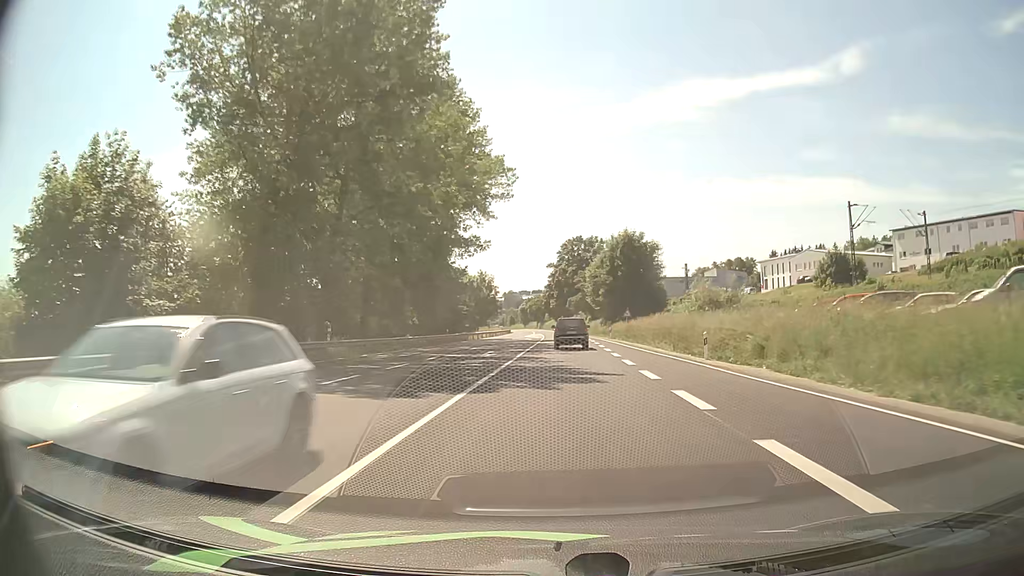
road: primary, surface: asphalt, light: Day
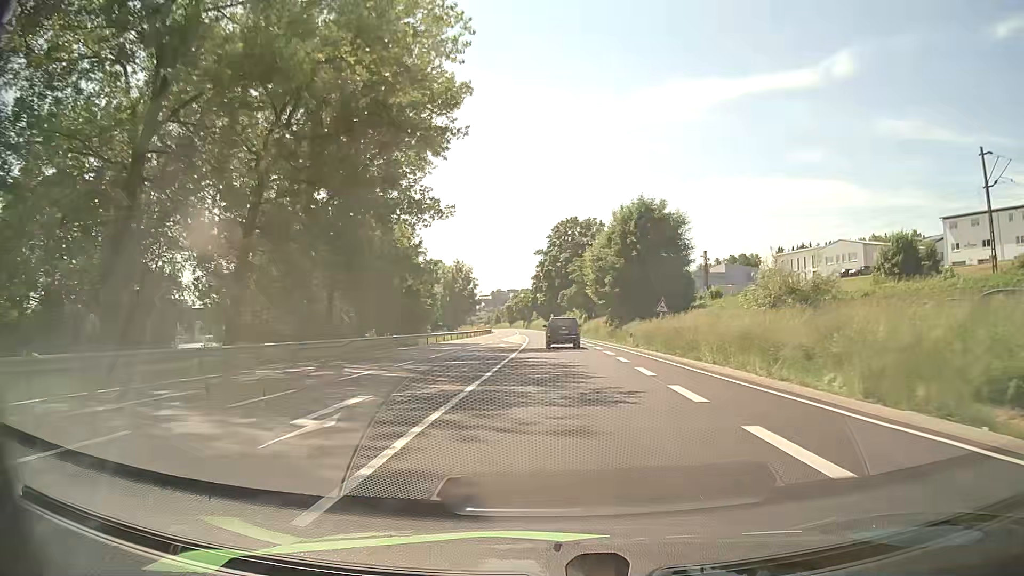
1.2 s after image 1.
(+0.2, +23.0) m; +1°
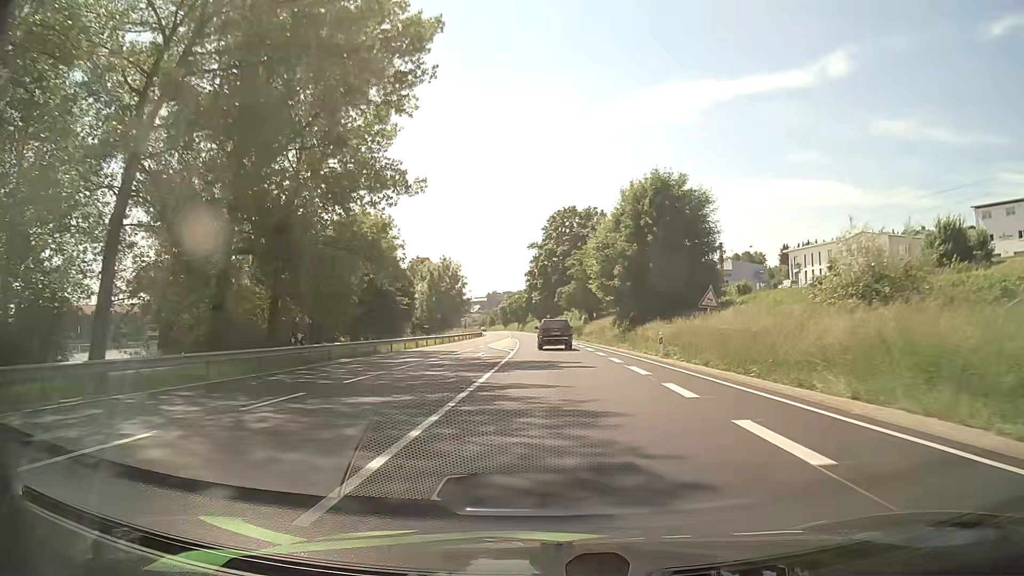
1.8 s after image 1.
(+0.1, +11.5) m; +1°
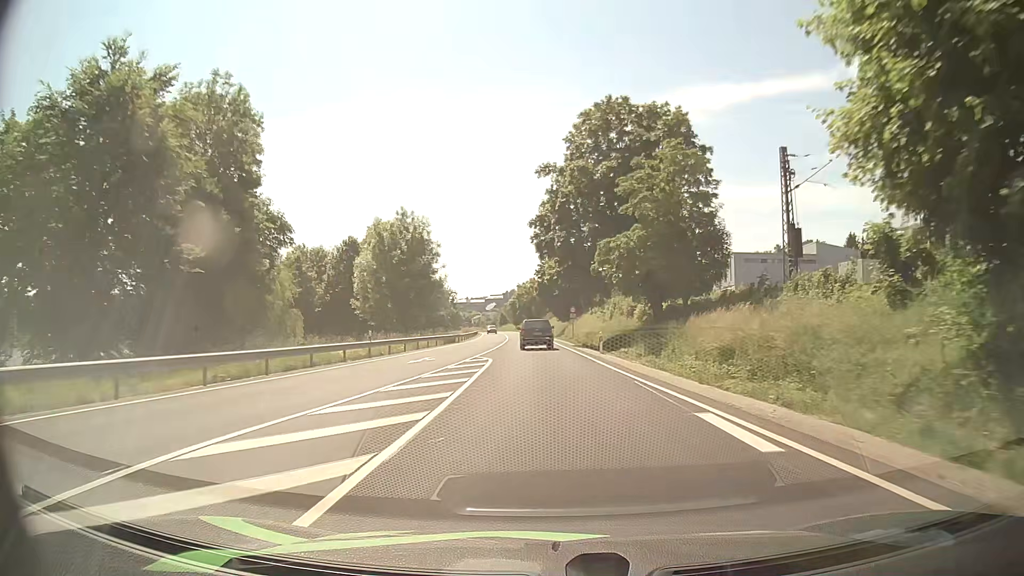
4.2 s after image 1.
(-0.9, +47.2) m; -3°
(0, +10) (0, +20) (0, +30) (0, +40) (-1, +50) (-1, +60) (-2, +70) (-2, +80) (-3, +90) (-4, +100) m
